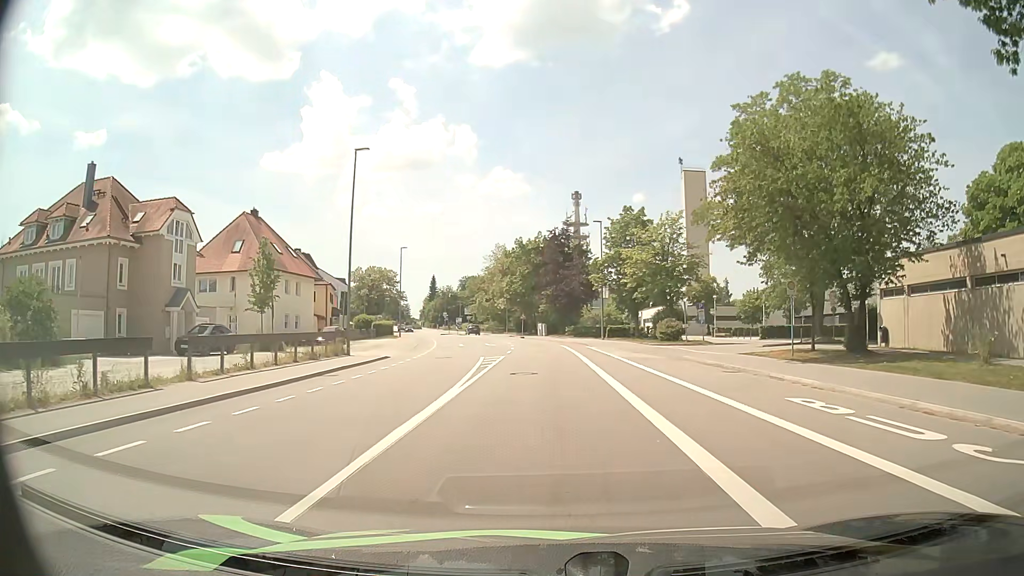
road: tertiary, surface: asphalt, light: Day
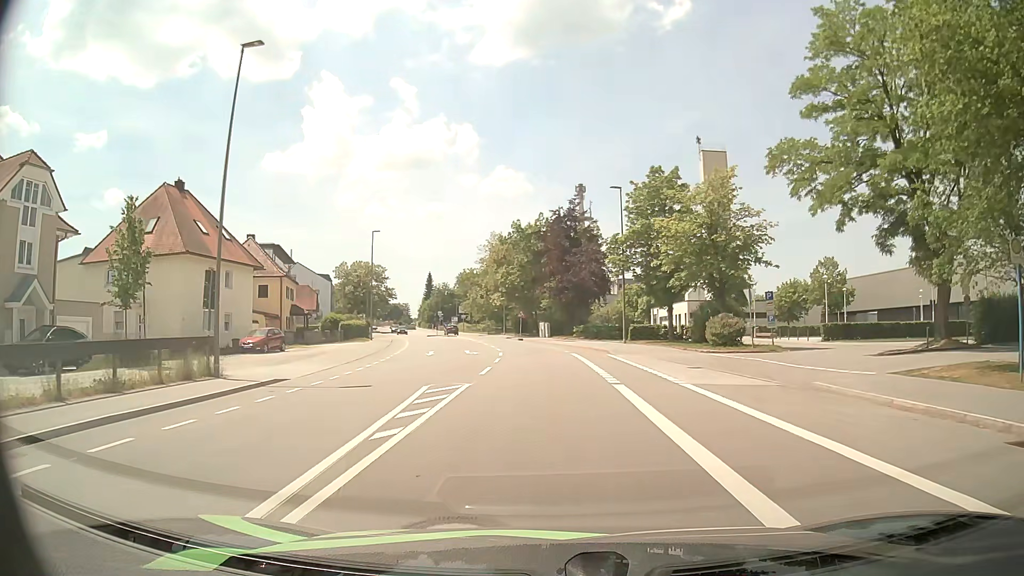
(+0.1, +14.1) m; +1°
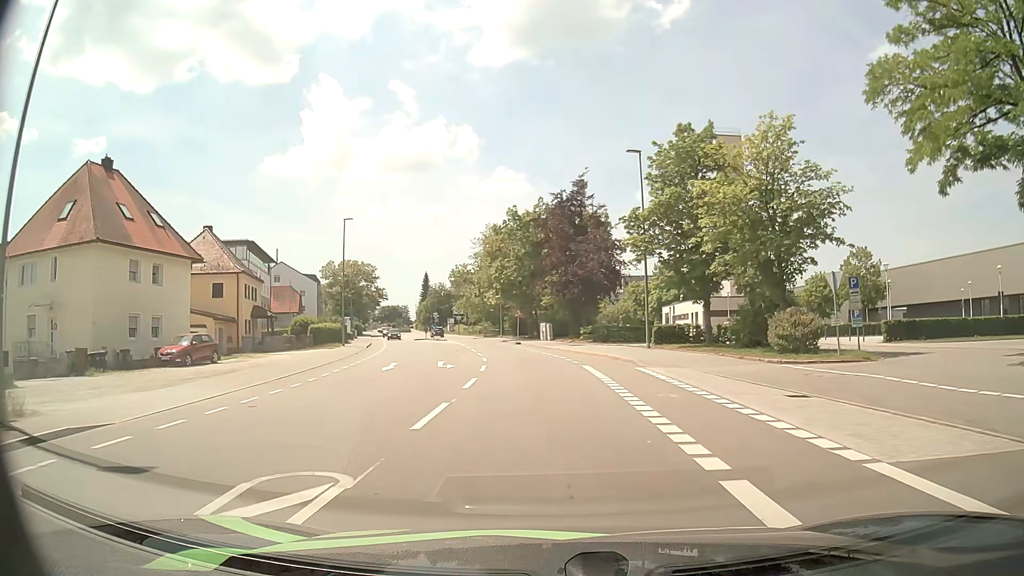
(-0.1, +9.4) m; 0°
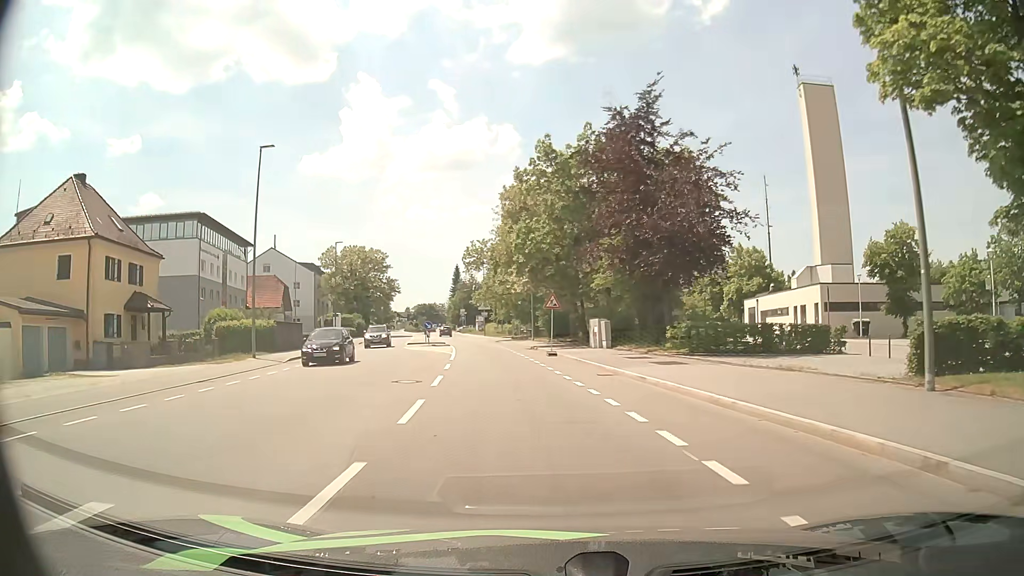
(-0.7, +23.5) m; -4°
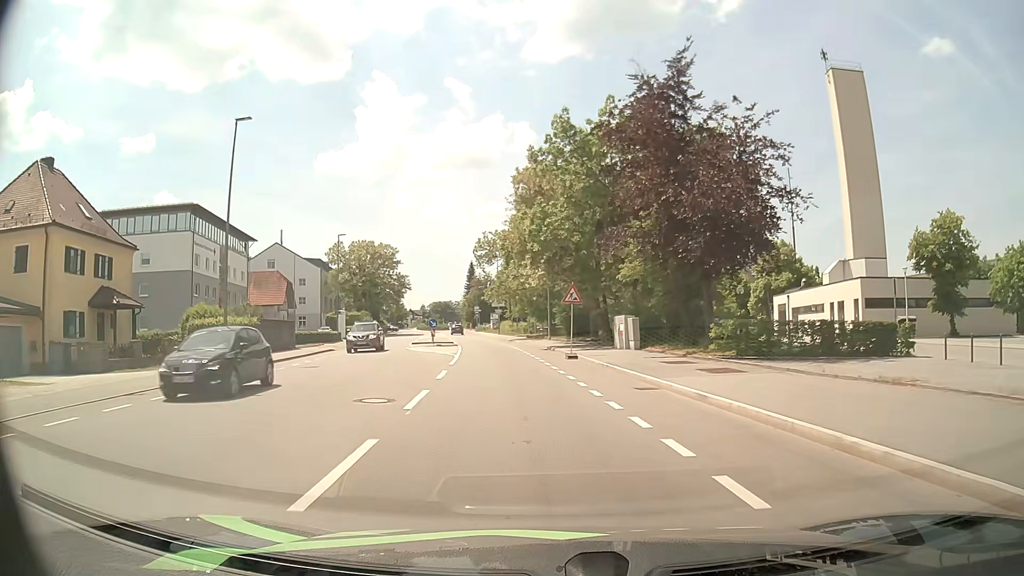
(0.0, +4.7) m; -1°
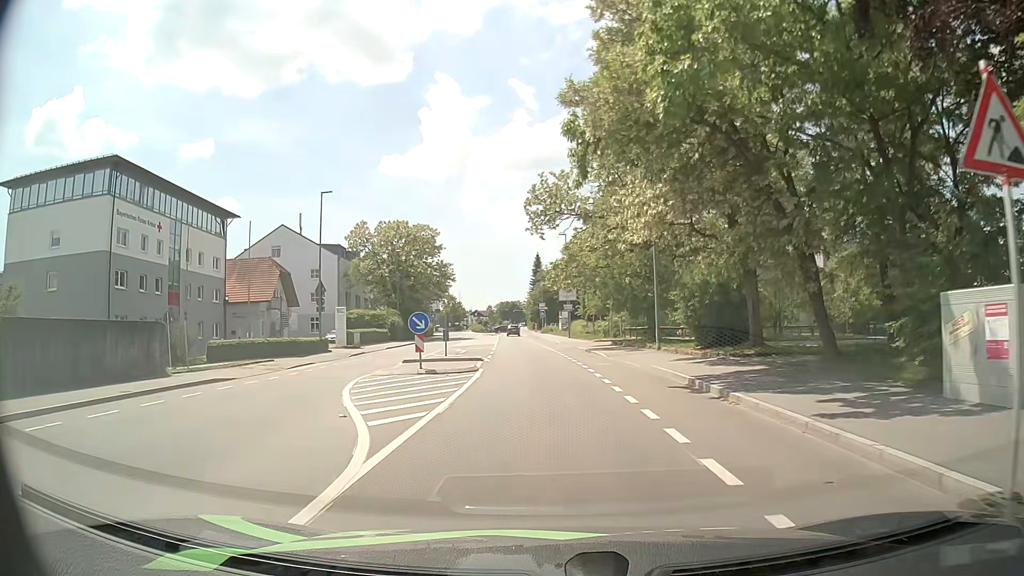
(-1.4, +23.3) m; -6°
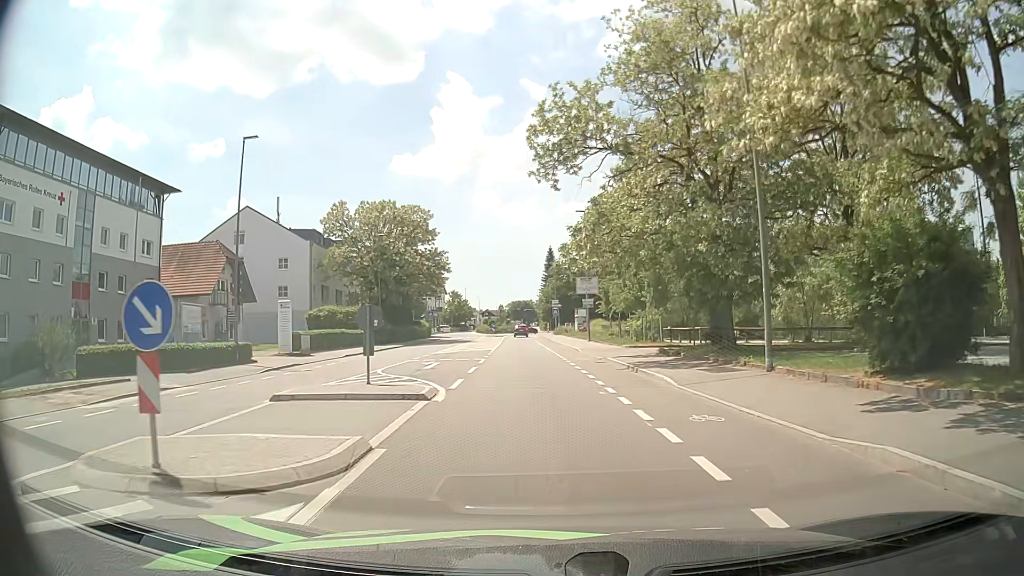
(-0.1, +13.8) m; -1°
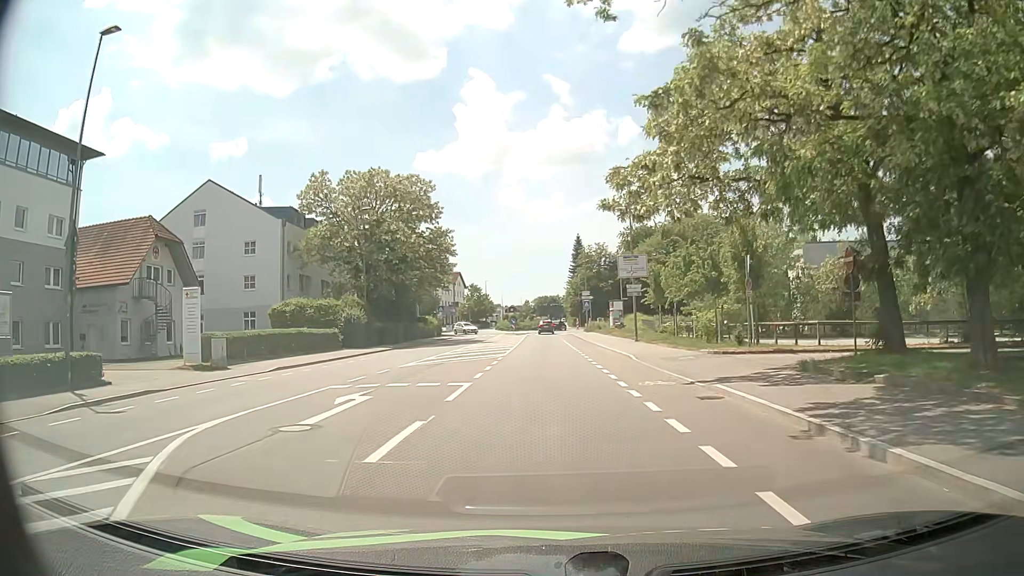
(-0.3, +13.7) m; -3°
(0, +10) (0, +20) (0, +30) (0, +40) (-1, +50) (-1, +60) (-1, +70) (-1, +80) (+1, +90) (+1, +100) m
